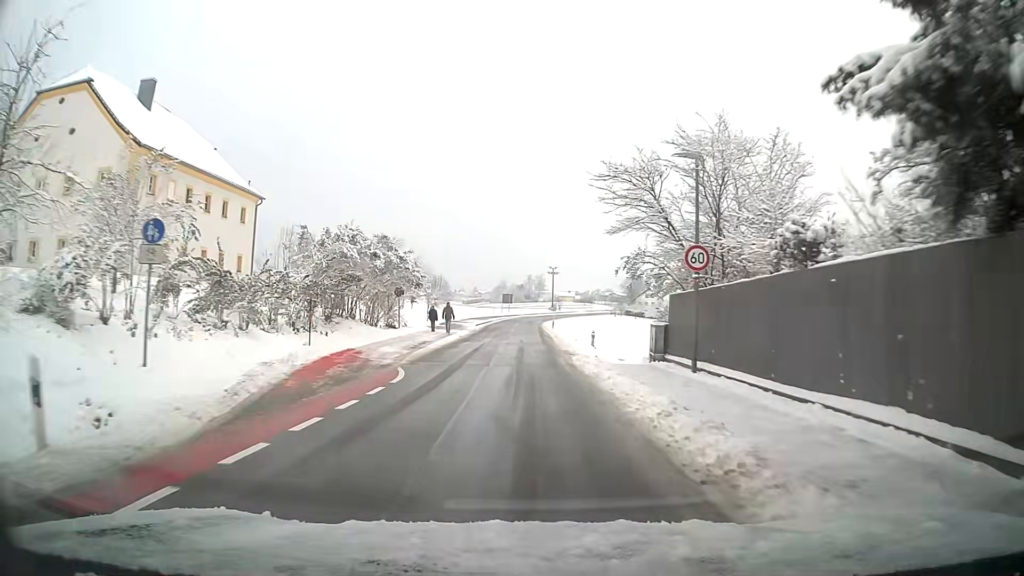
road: tertiary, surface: asphalt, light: Day
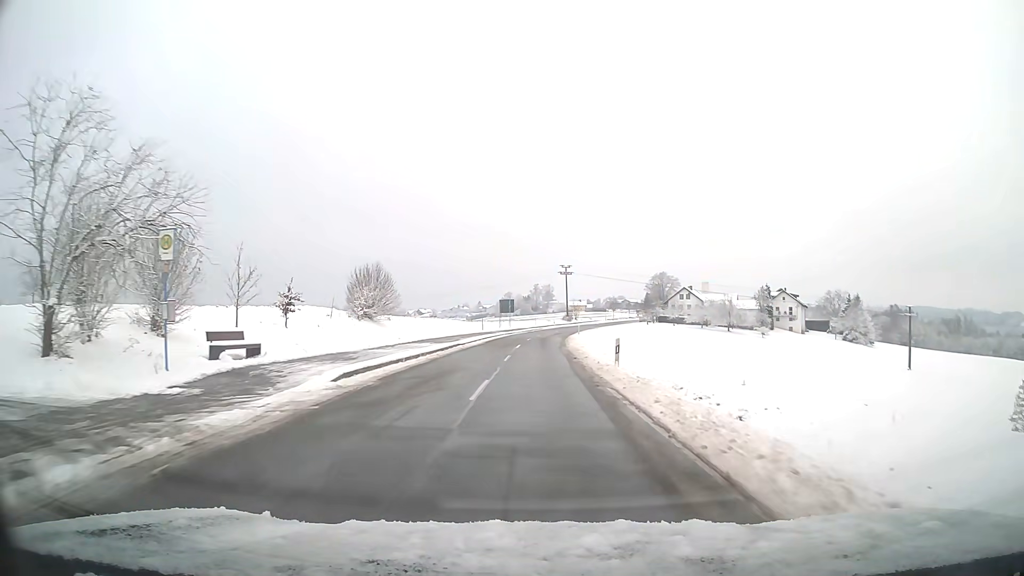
(-0.1, +41.1) m; 0°
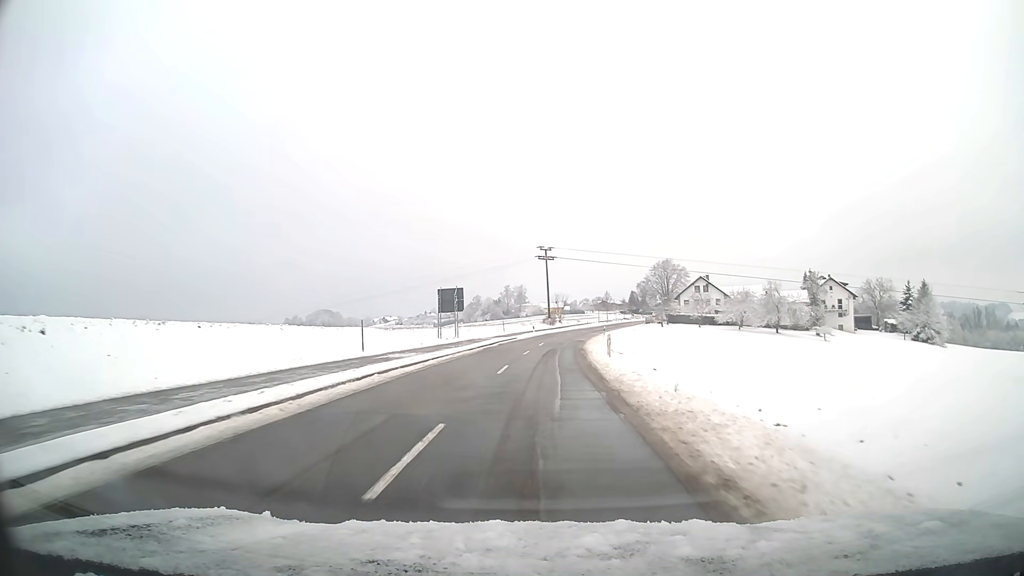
(+0.4, +43.4) m; +2°
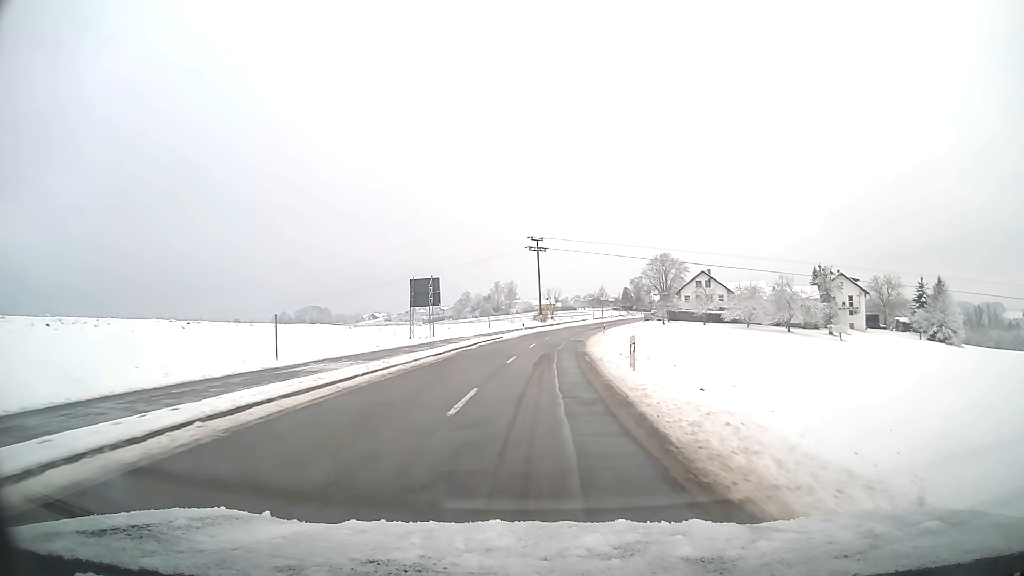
(+0.1, +8.8) m; +1°
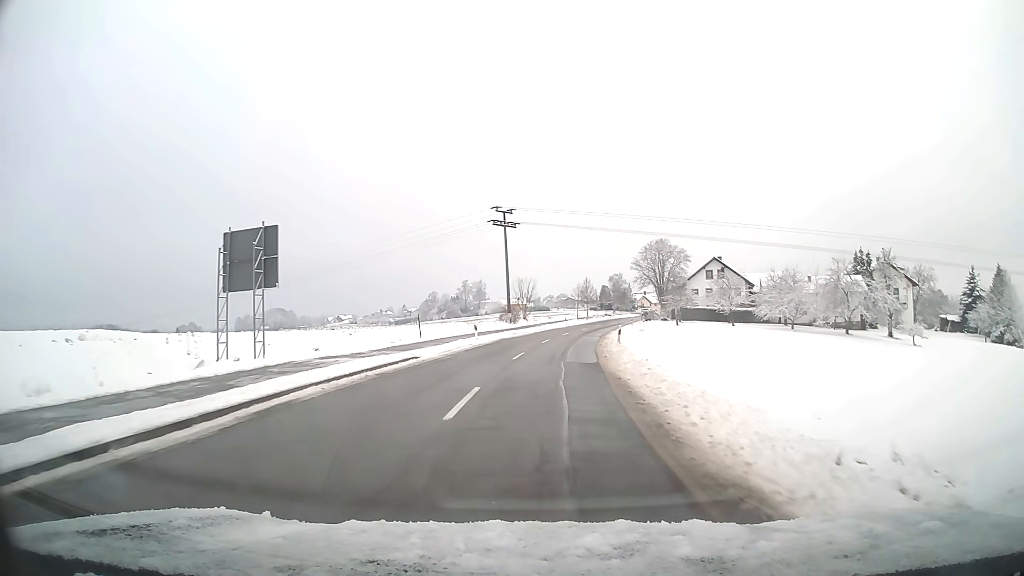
(+0.6, +26.7) m; +3°
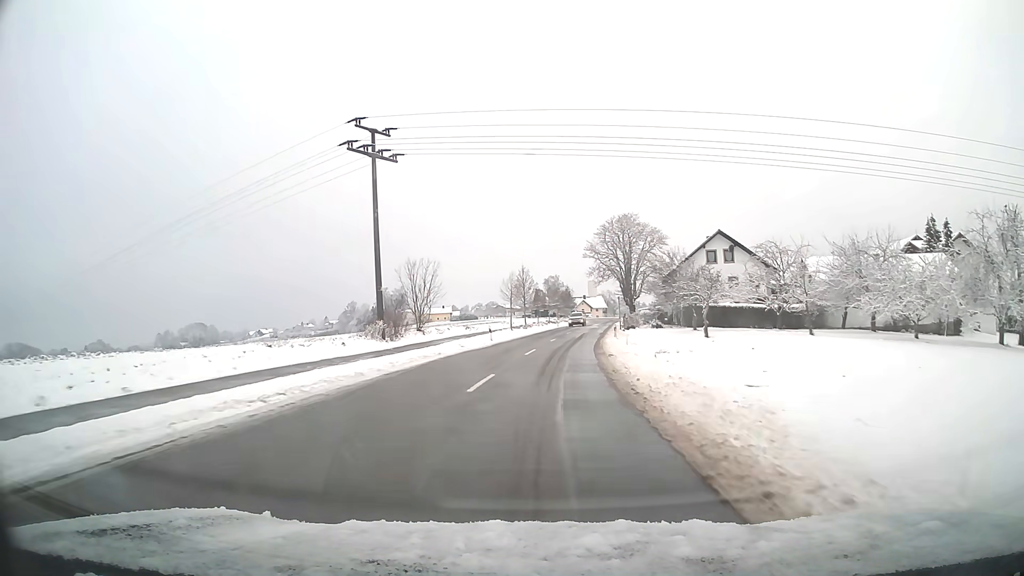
(+1.8, +35.5) m; +6°
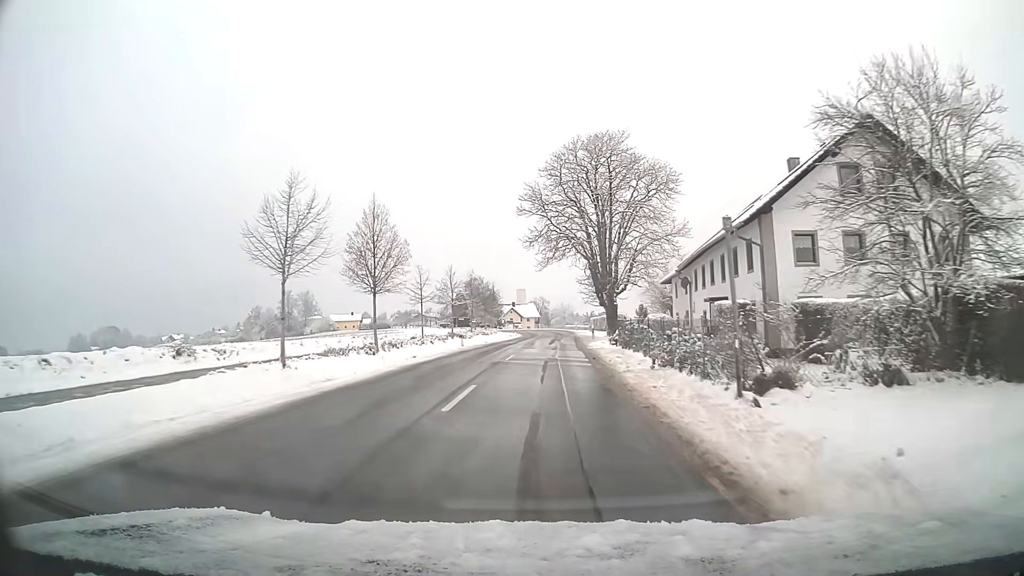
(+2.5, +42.4) m; +6°
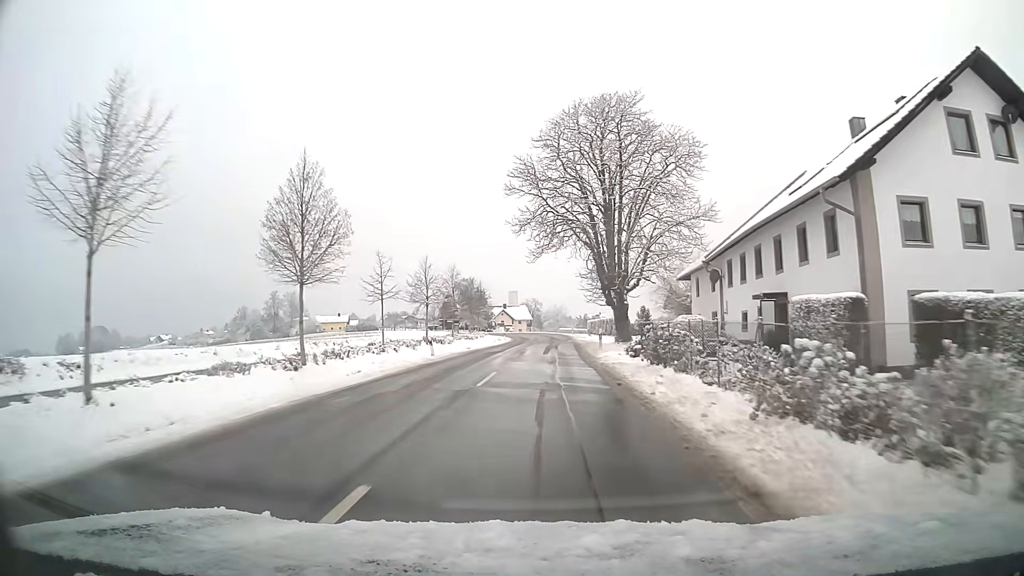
(0.0, +8.6) m; +1°
